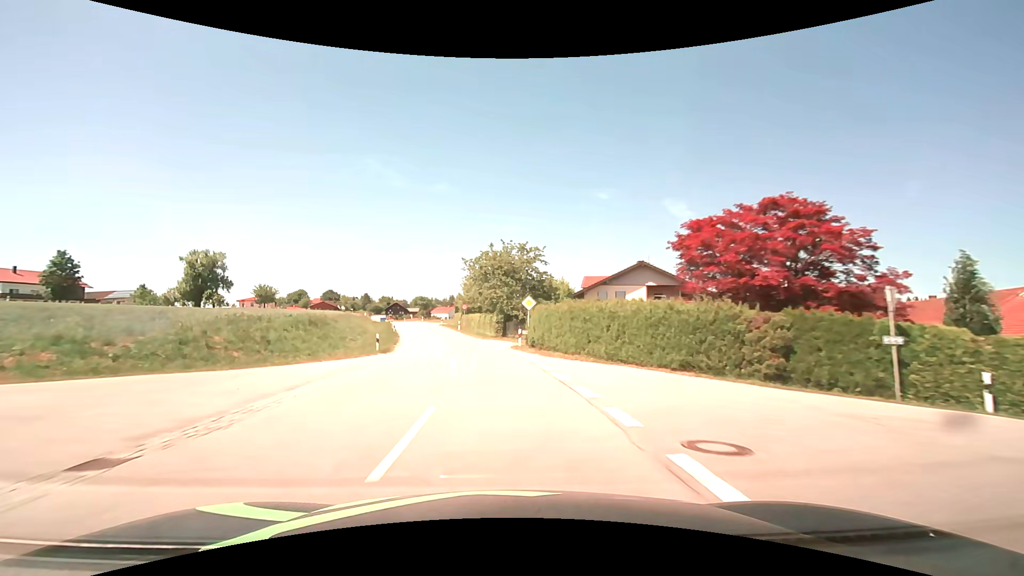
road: tertiary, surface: asphalt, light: Day
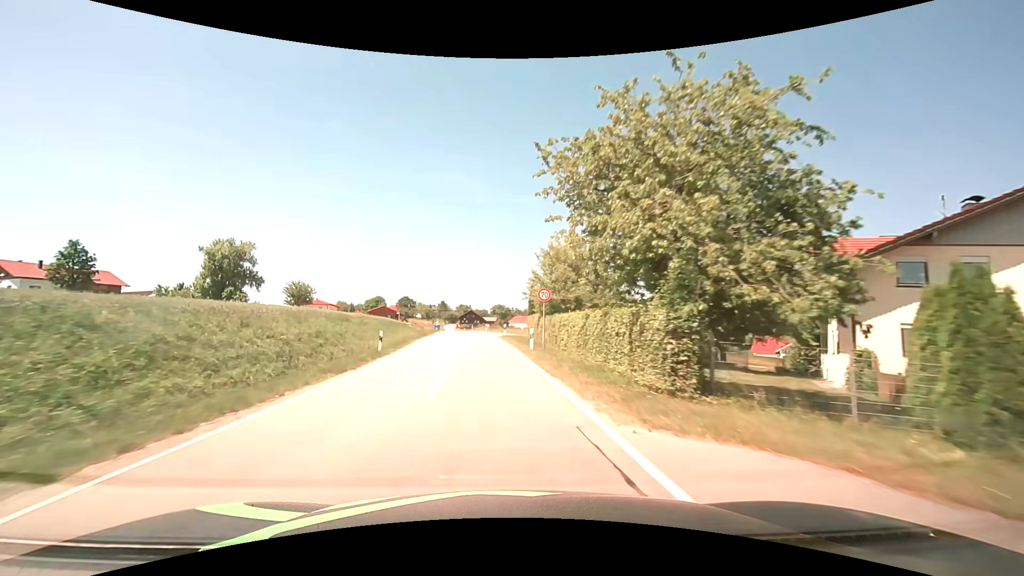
(-2.4, +31.5) m; -9°
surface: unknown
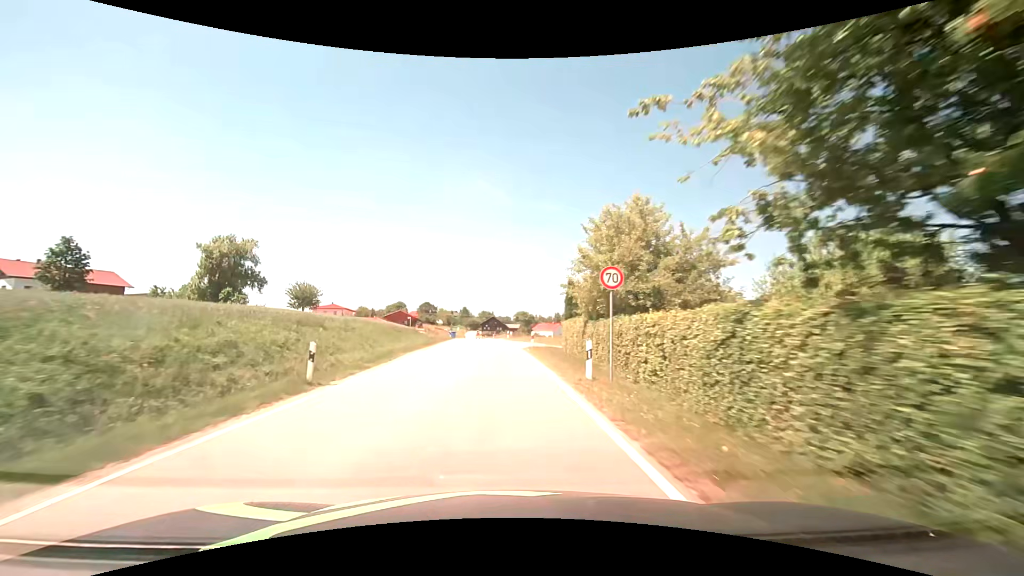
(-0.3, +10.5) m; -3°
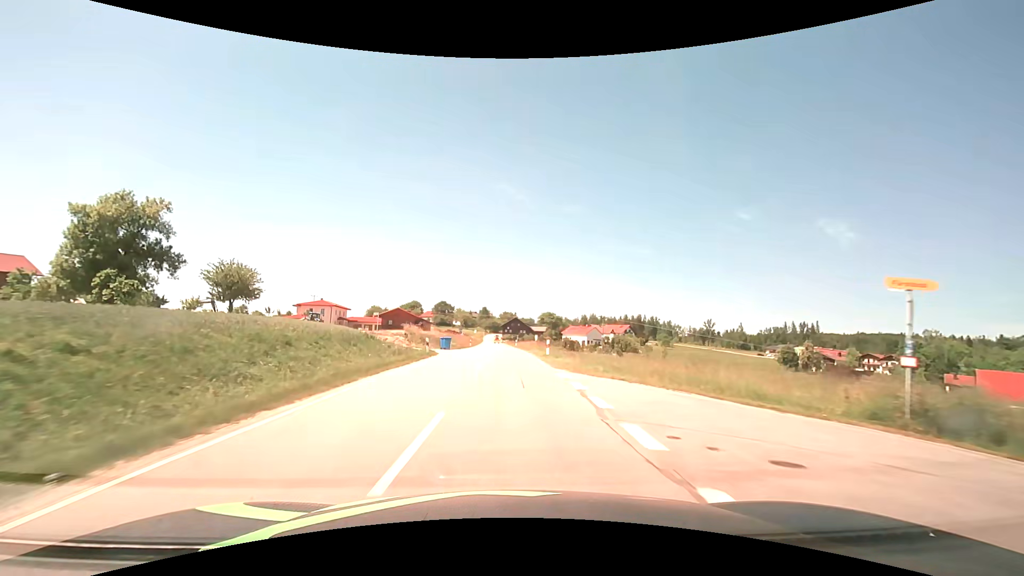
(-0.6, +31.2) m; -2°
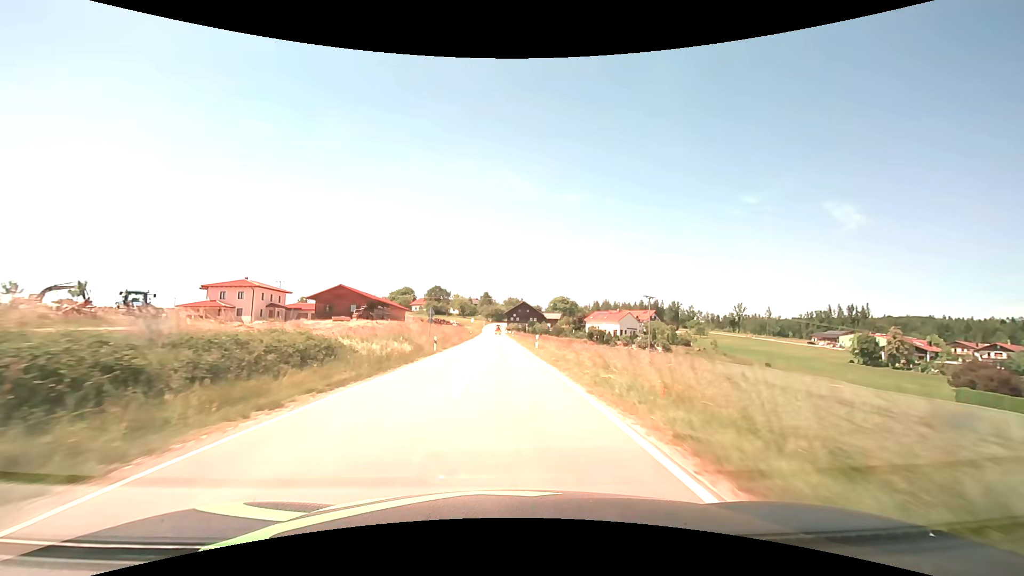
(-0.3, +42.2) m; -1°
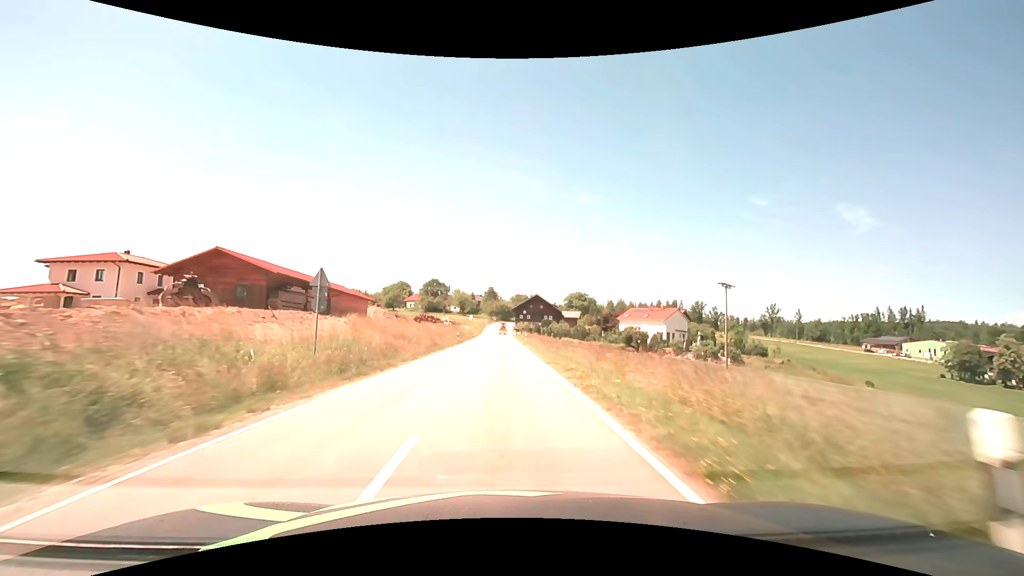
(-0.2, +32.3) m; -1°
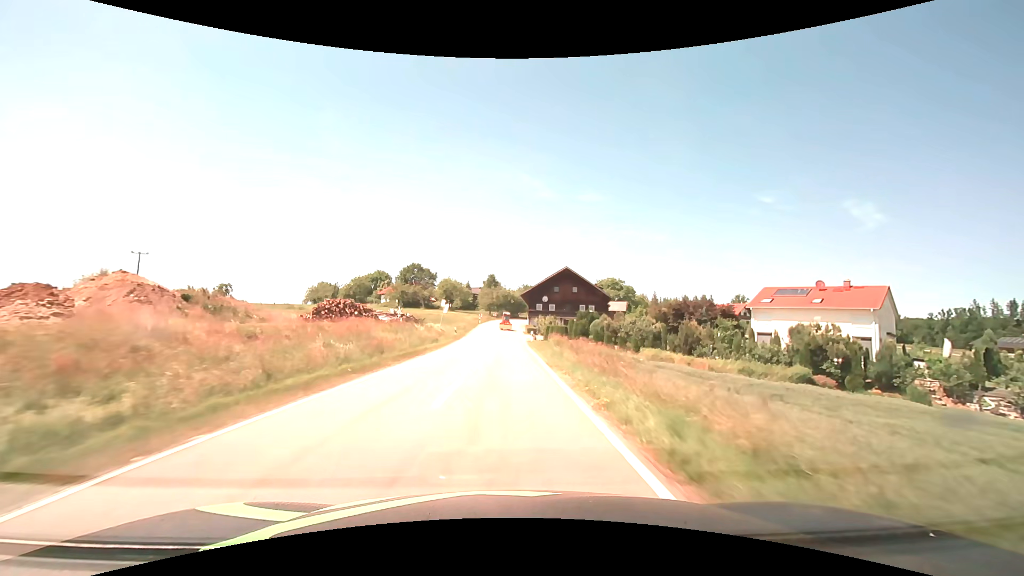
(0.0, +53.8) m; 0°
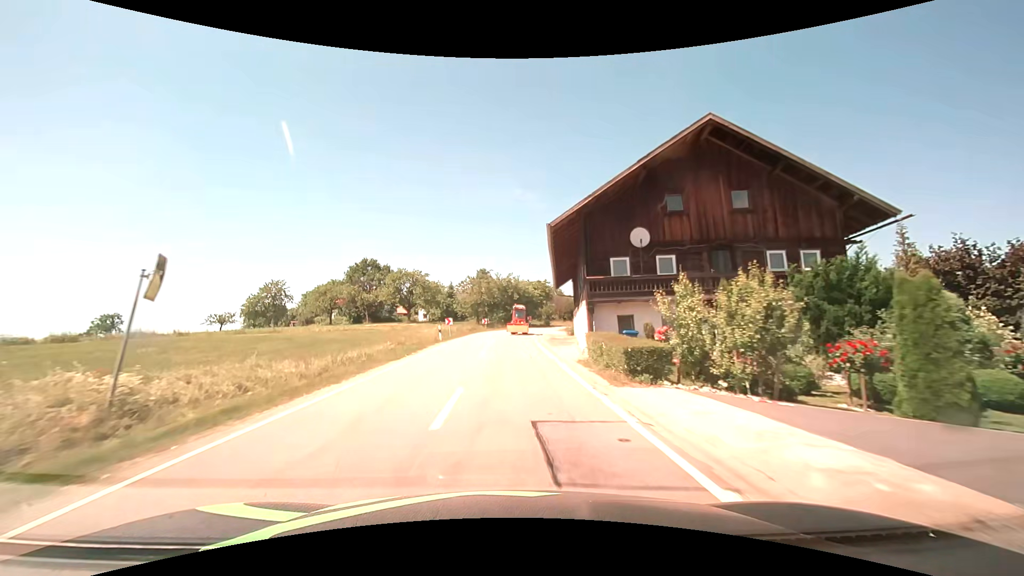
(-0.2, +49.9) m; 0°
(0, +10) (0, +20) (0, +30) (0, +40) (+2, +50) (+5, +60) (+8, +69) (+12, +78) (+17, +87) (+23, +95) m
